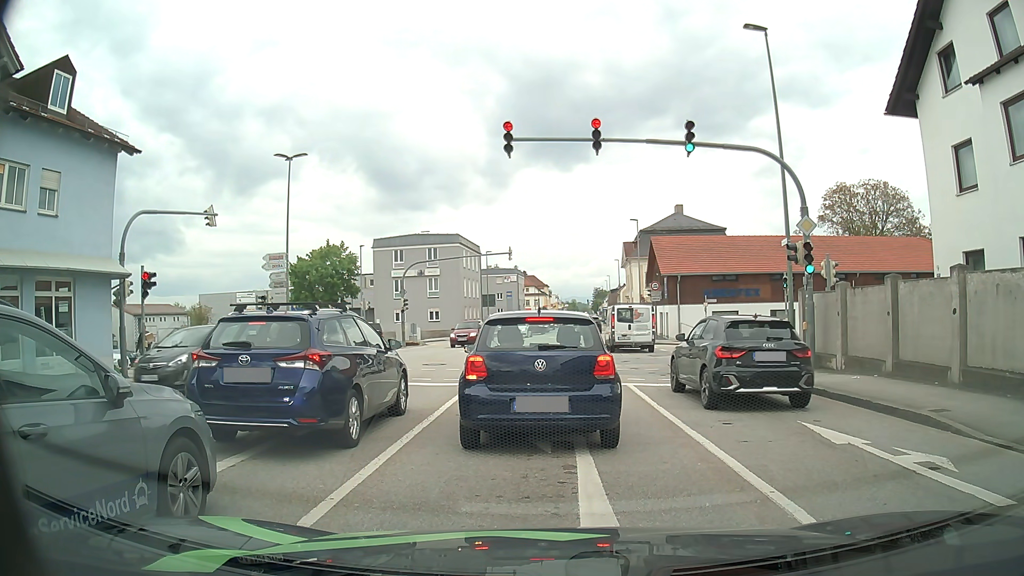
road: tertiary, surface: asphalt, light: Day
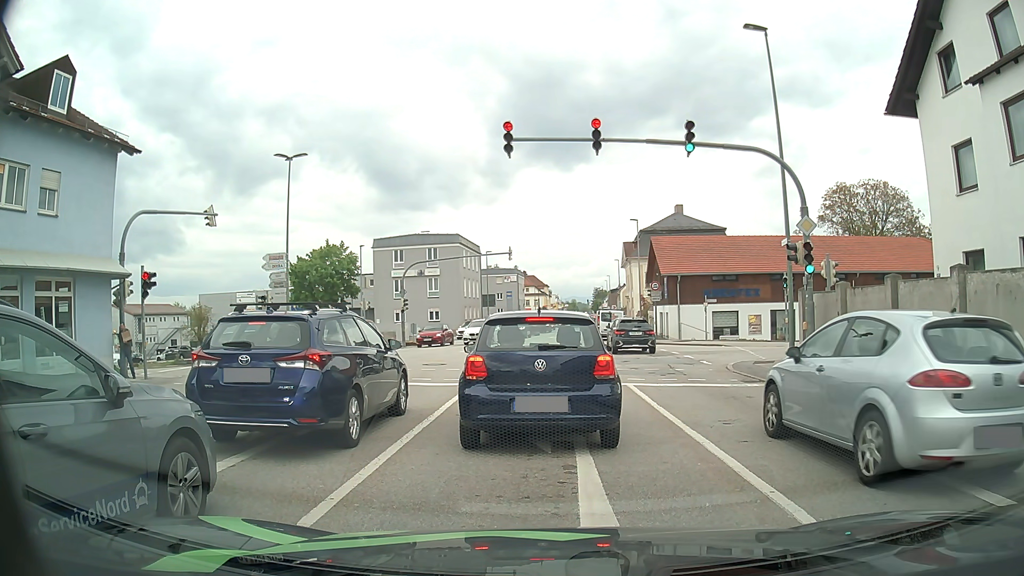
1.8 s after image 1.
(0.0, 0.0) m; 0°
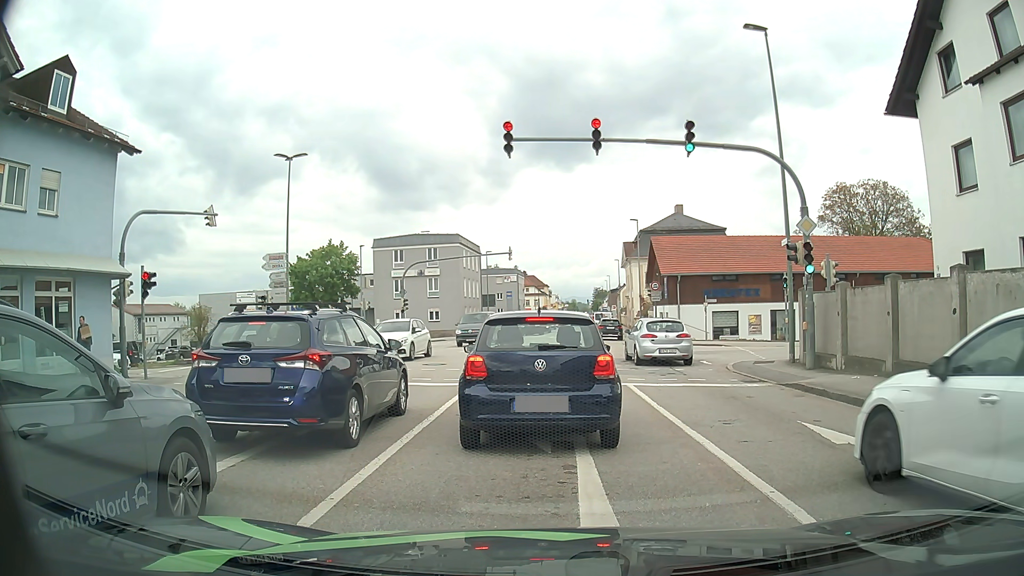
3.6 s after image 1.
(0.0, 0.0) m; 0°
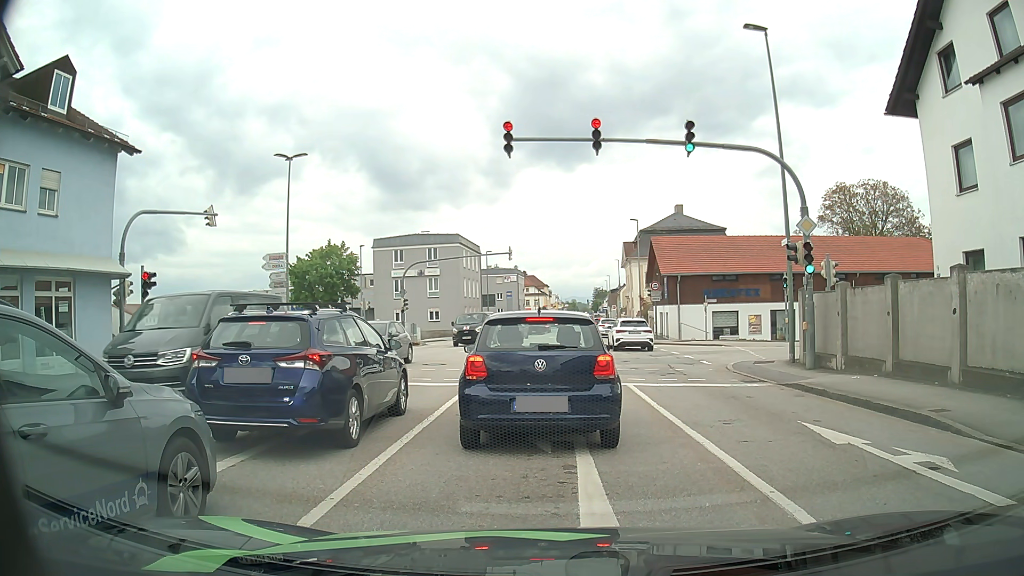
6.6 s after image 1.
(0.0, 0.0) m; 0°
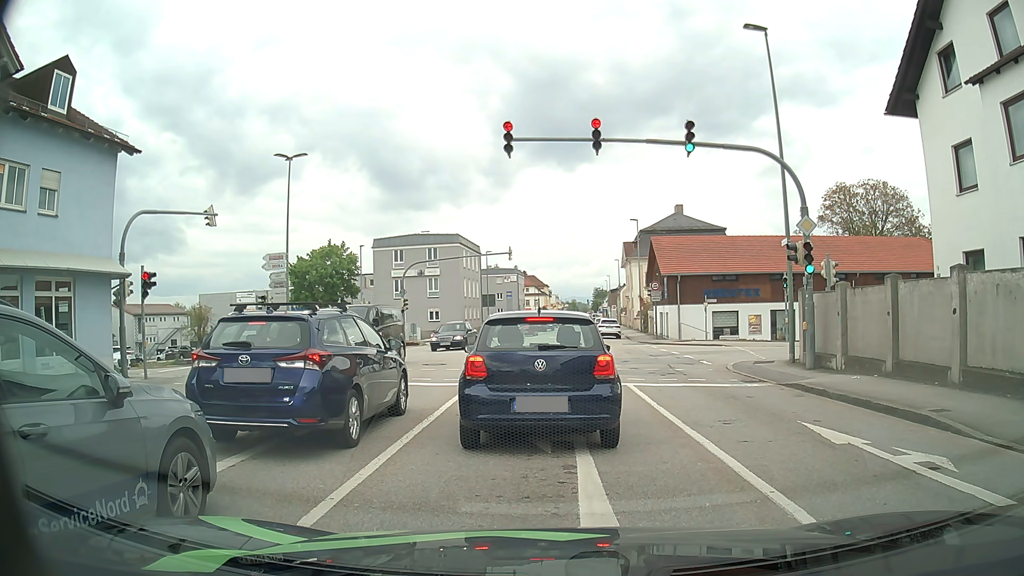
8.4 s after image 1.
(0.0, 0.0) m; 0°
(0, +10) (0, +20) (-1, +30) (-6, +38) (-15, +41) (-25, +41) (-35, +41) (-45, +40) (-55, +40) (-65, +41) m
